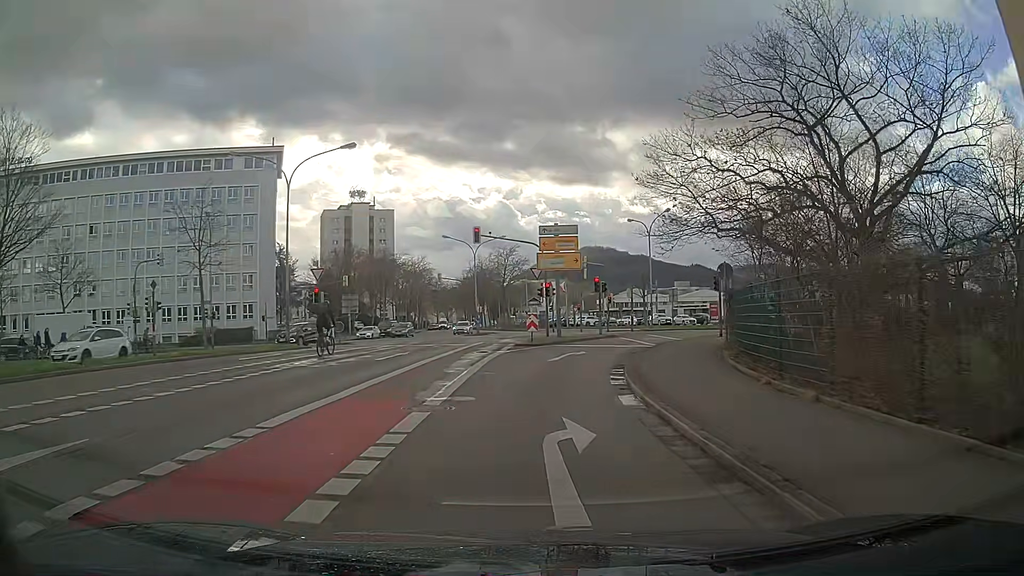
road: secondary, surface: asphalt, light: Day
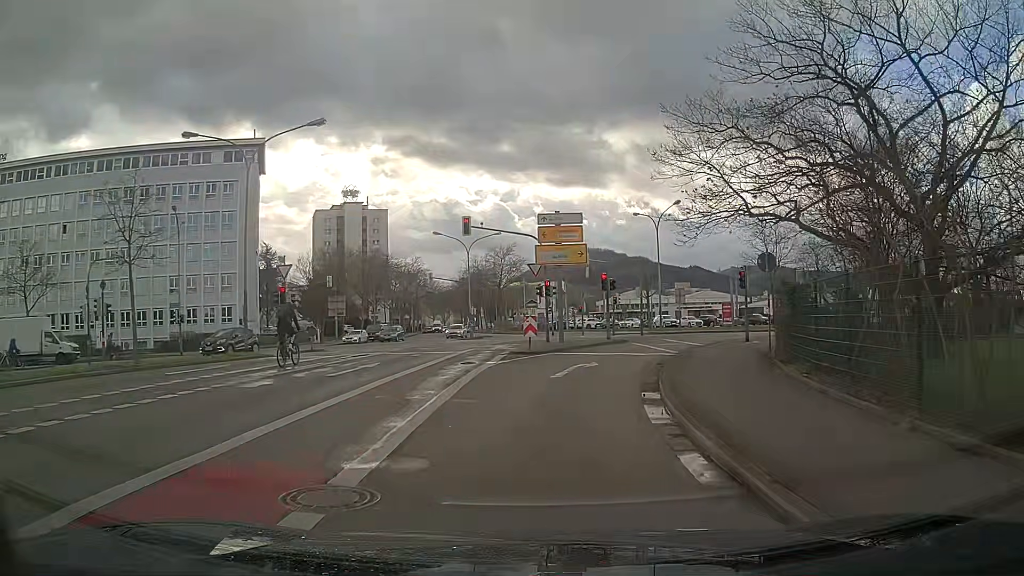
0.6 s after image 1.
(0.0, +4.7) m; 0°
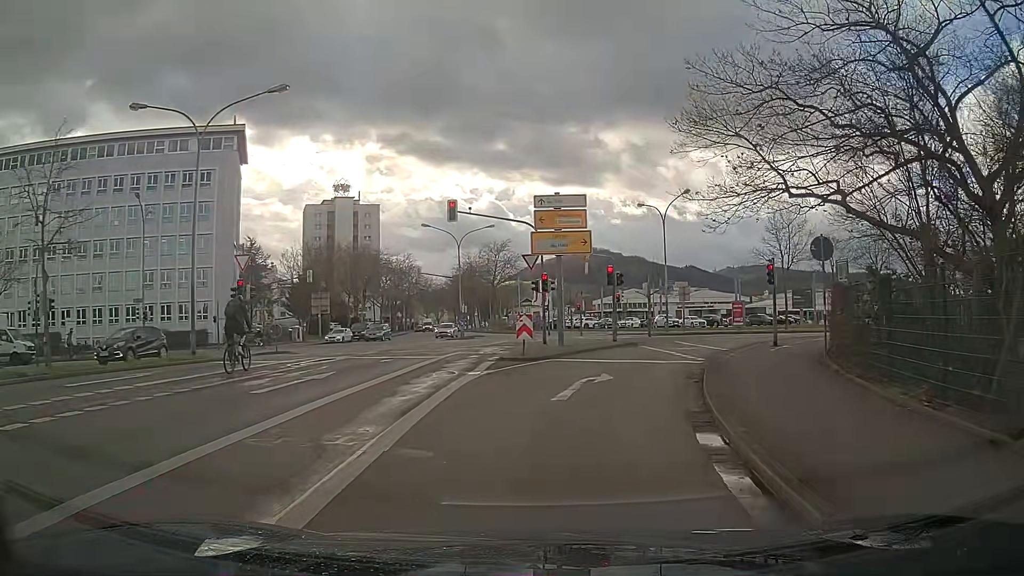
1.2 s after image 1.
(0.0, +4.2) m; +1°
